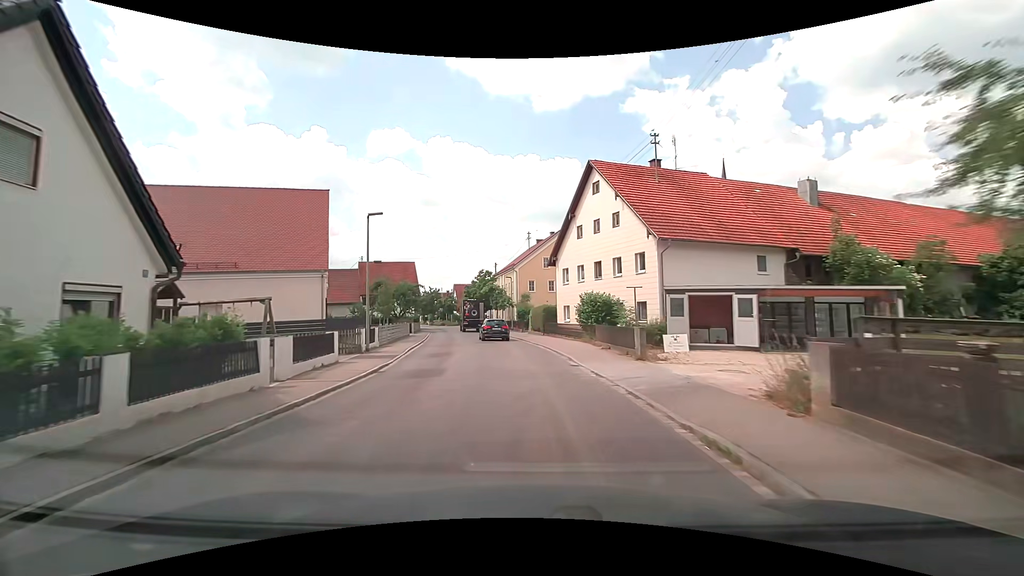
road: tertiary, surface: asphalt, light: Day
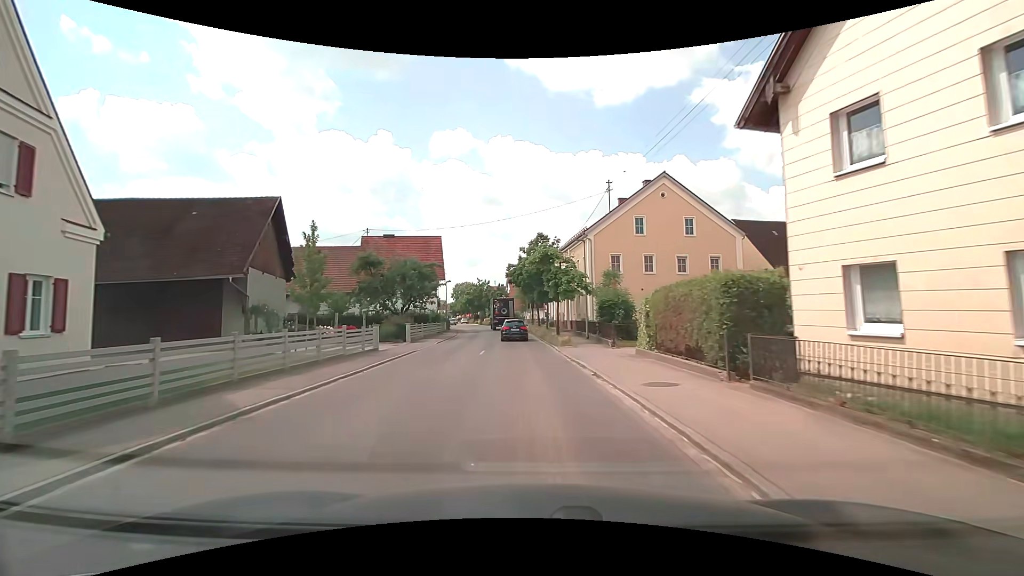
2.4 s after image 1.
(-1.8, +26.6) m; -7°
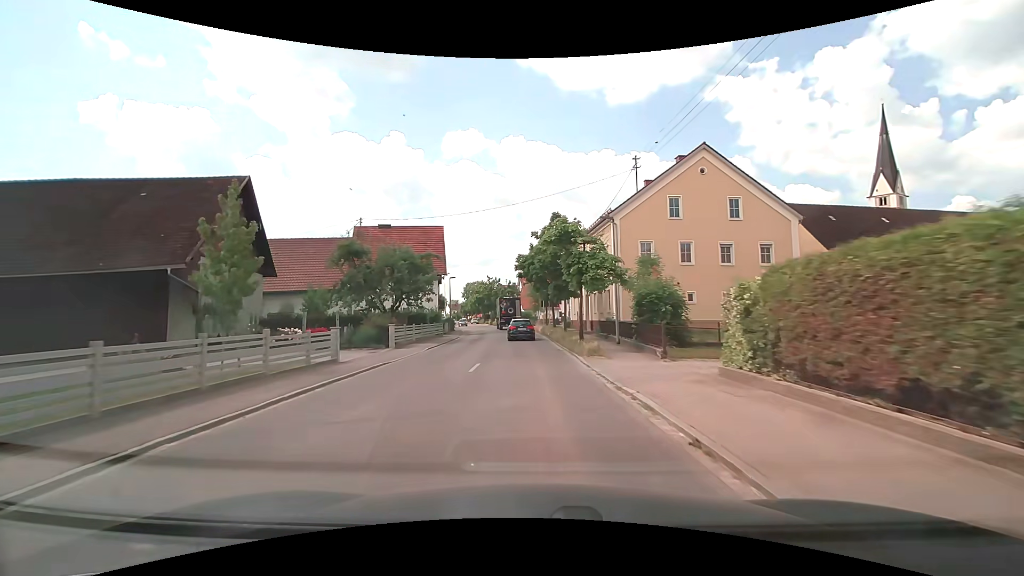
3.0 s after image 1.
(-0.1, +6.7) m; -2°
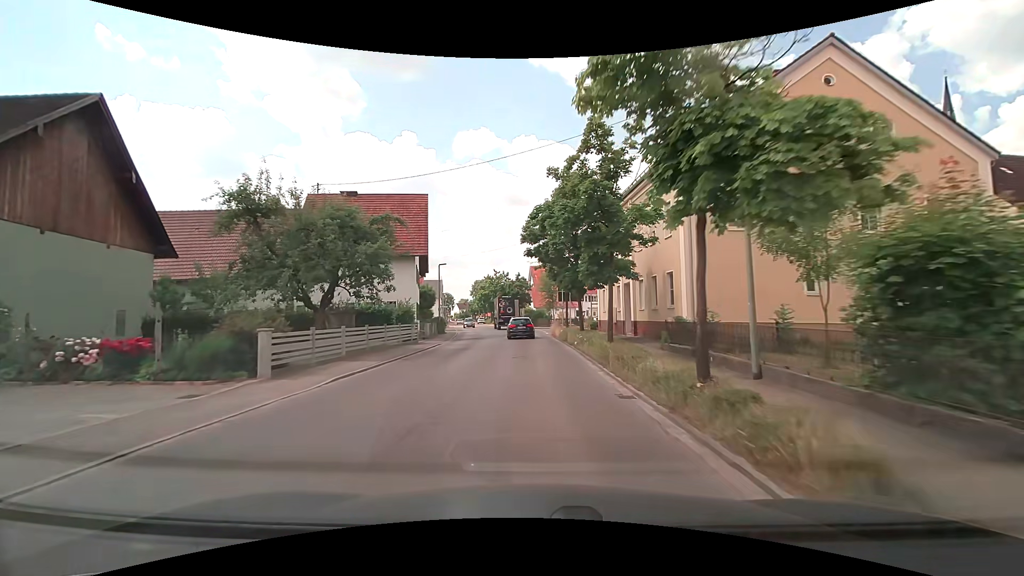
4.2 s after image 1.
(-0.2, +13.7) m; -1°
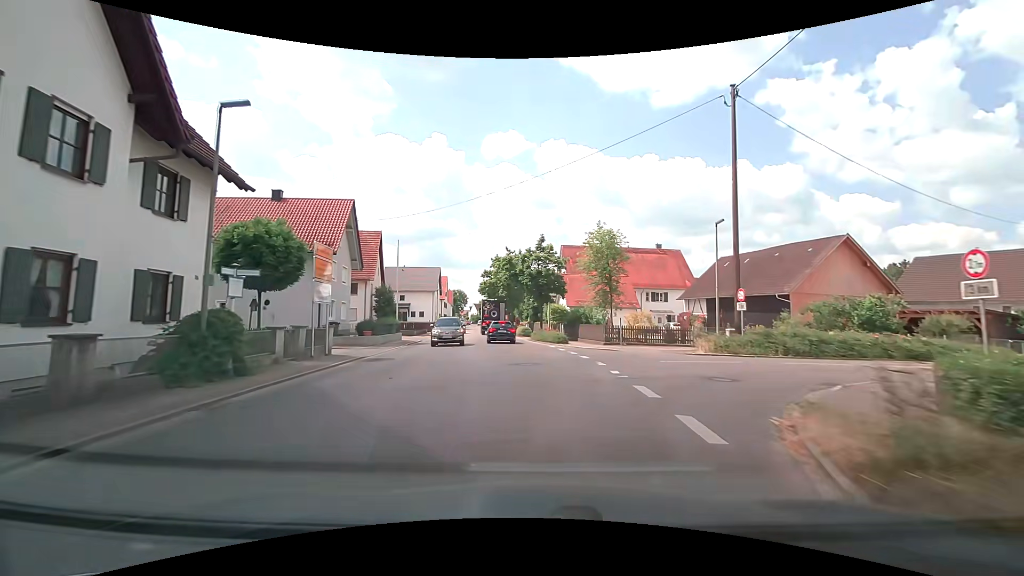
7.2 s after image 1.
(-0.9, +34.2) m; -3°
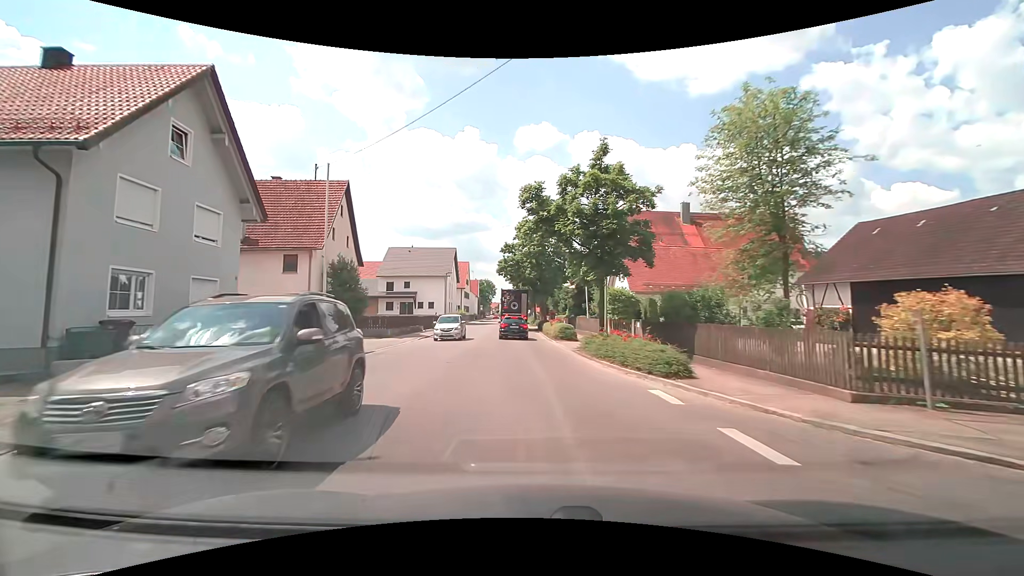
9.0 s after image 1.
(-0.5, +18.5) m; -3°
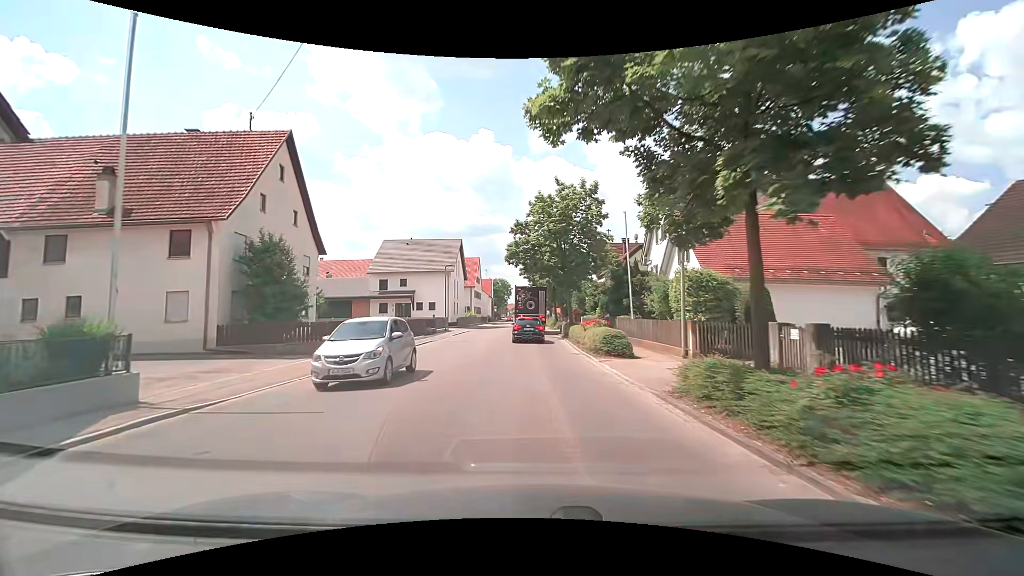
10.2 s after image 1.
(-0.3, +11.0) m; -3°
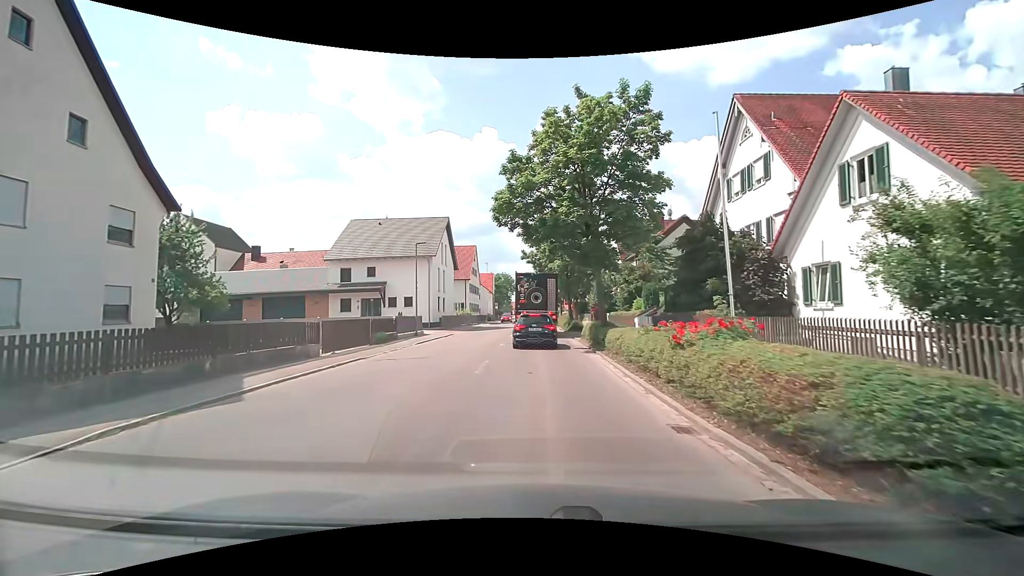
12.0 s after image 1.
(-0.1, +13.3) m; -1°
(0, +10) (0, +20) (0, +30) (-1, +40) (-1, +50) (-2, +60) (-1, +70) (-1, +80) (-1, +90) (-1, +100) m
